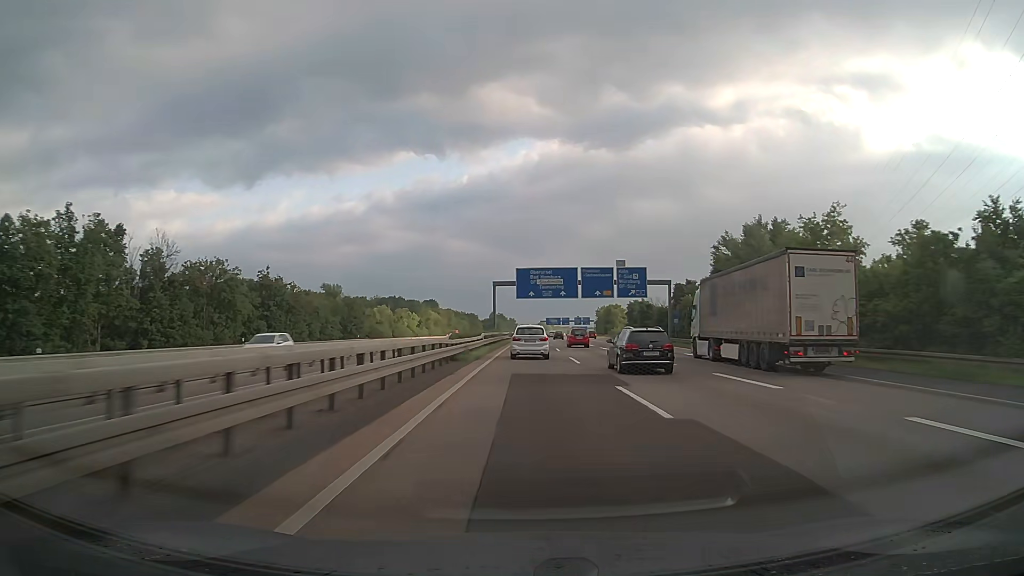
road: motorway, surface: paved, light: Day
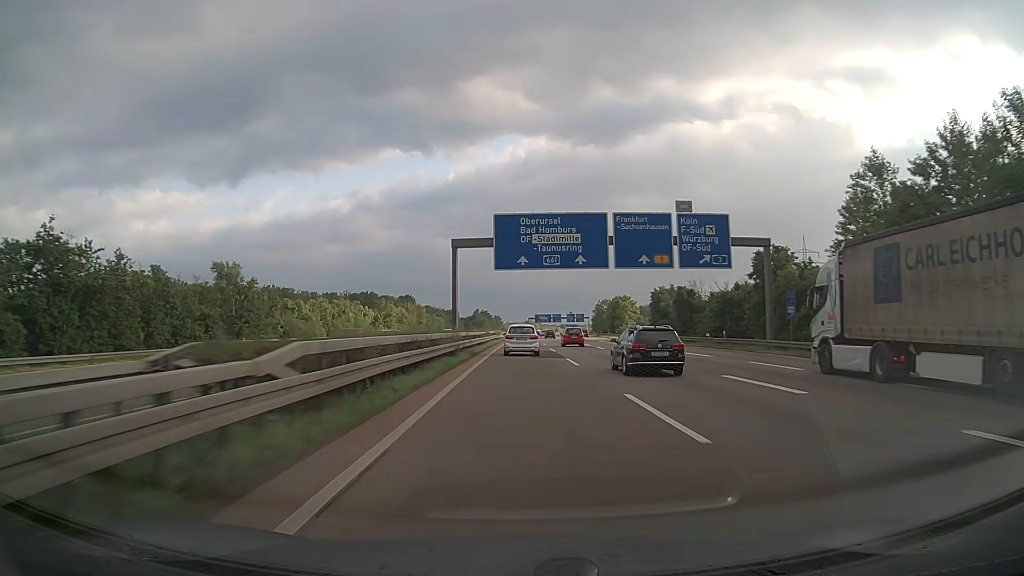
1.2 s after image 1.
(+0.5, +38.2) m; +1°
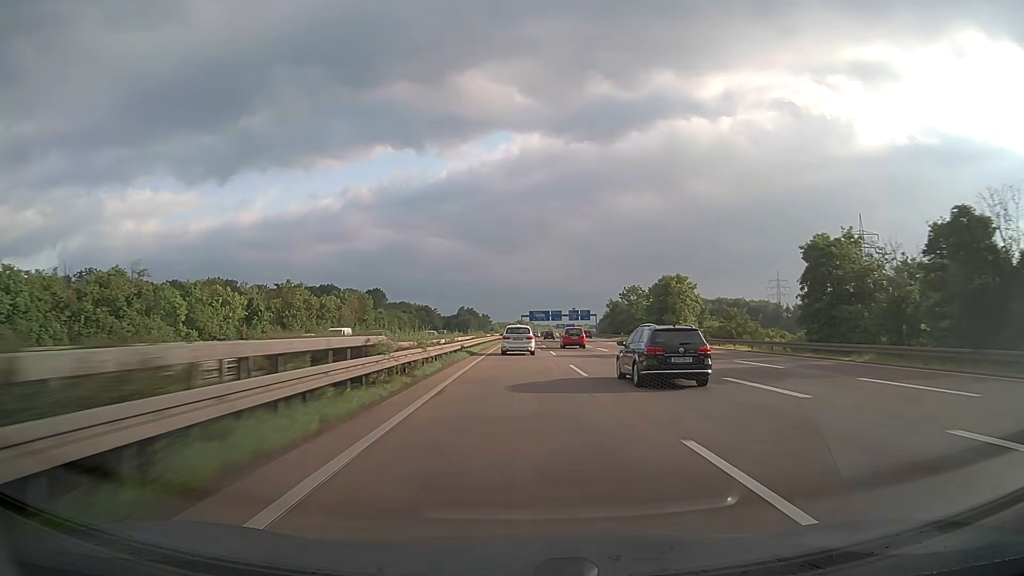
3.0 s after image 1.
(+0.4, +59.2) m; +1°
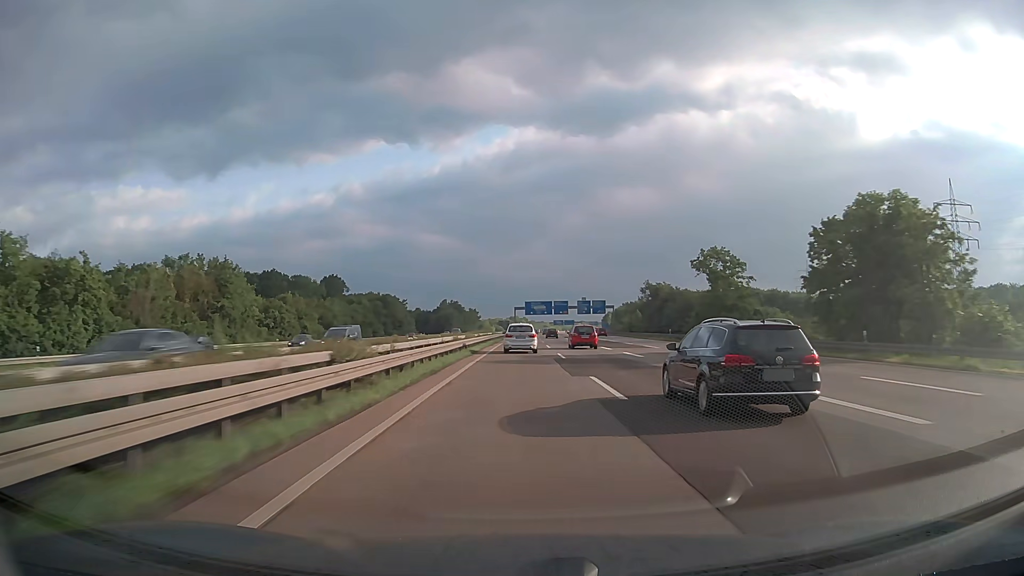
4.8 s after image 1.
(+0.3, +60.5) m; +1°
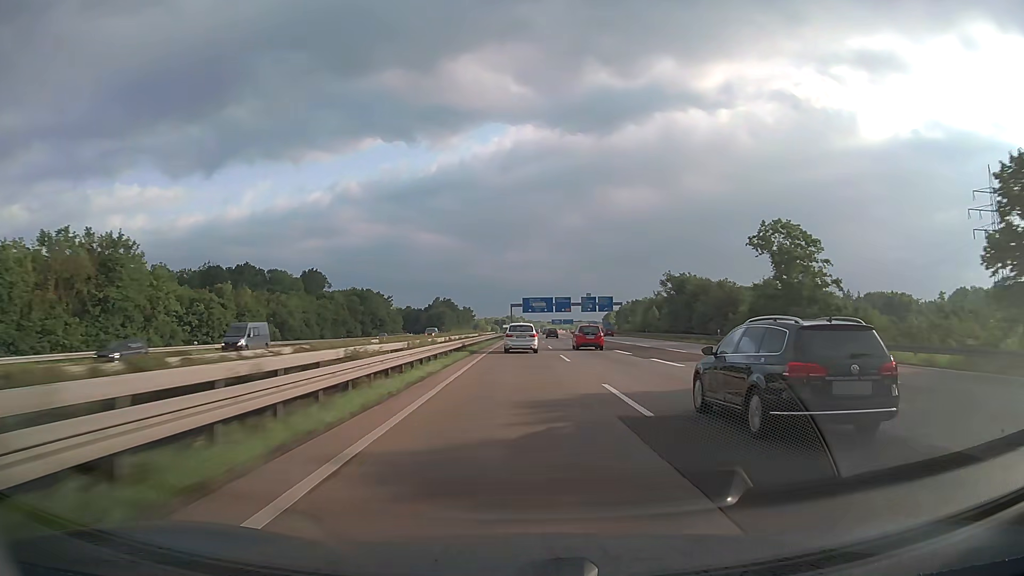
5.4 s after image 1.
(0.0, +20.3) m; 0°
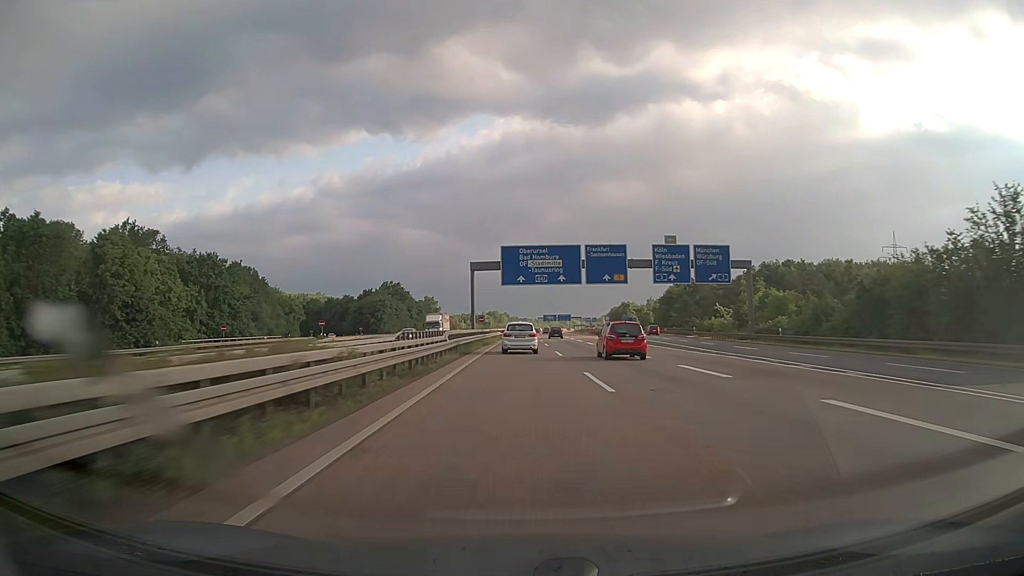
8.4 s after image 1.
(+1.5, +102.3) m; +1°
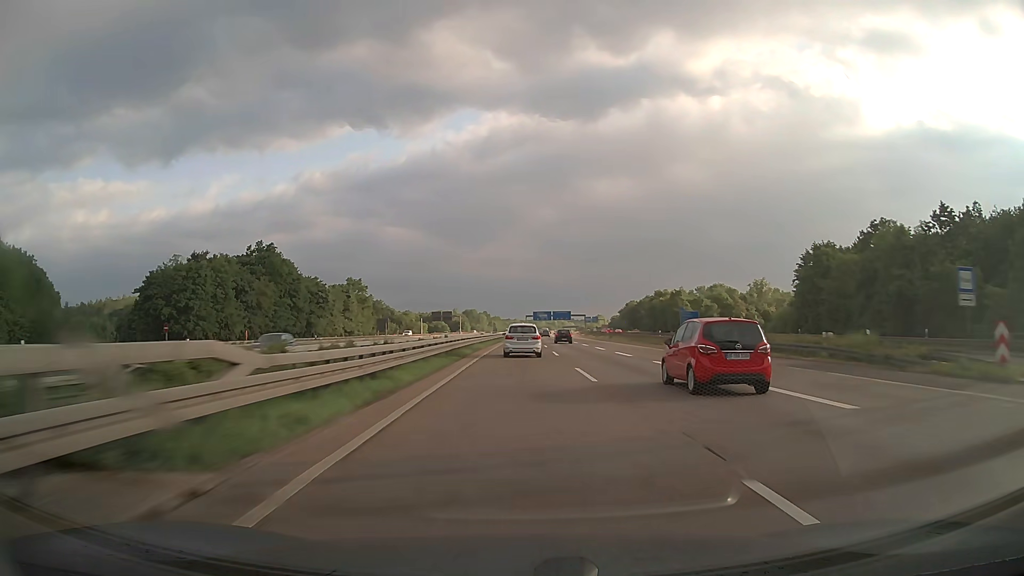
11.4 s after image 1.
(+1.3, +102.9) m; +1°
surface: asphalt
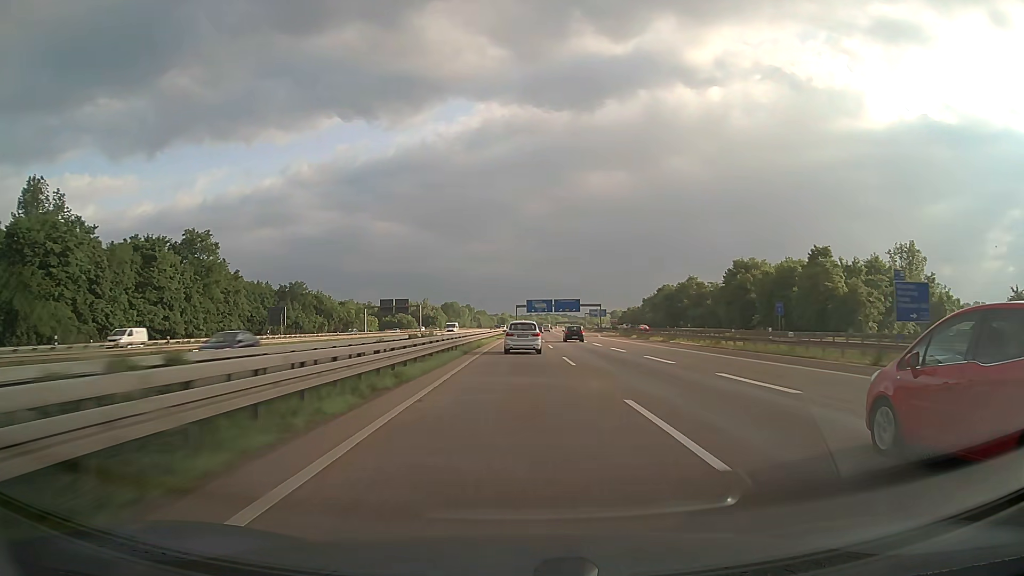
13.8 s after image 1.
(+0.8, +81.6) m; +1°
(0, +10) (0, +20) (0, +30) (0, +40) (0, +50) (0, +60) (+1, +70) (+1, +80) (+1, +90) (+1, +100) m
